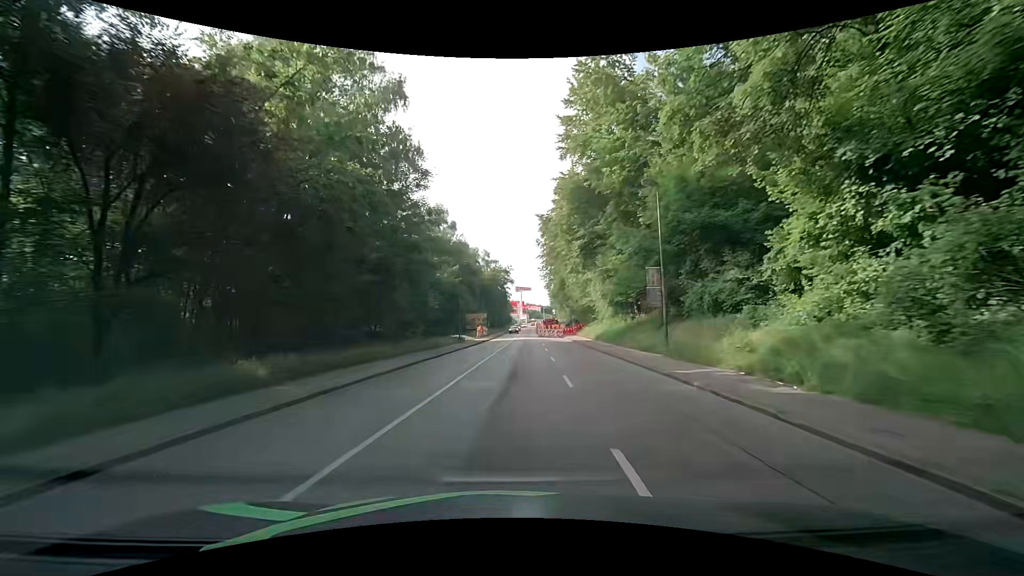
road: tertiary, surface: asphalt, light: Day
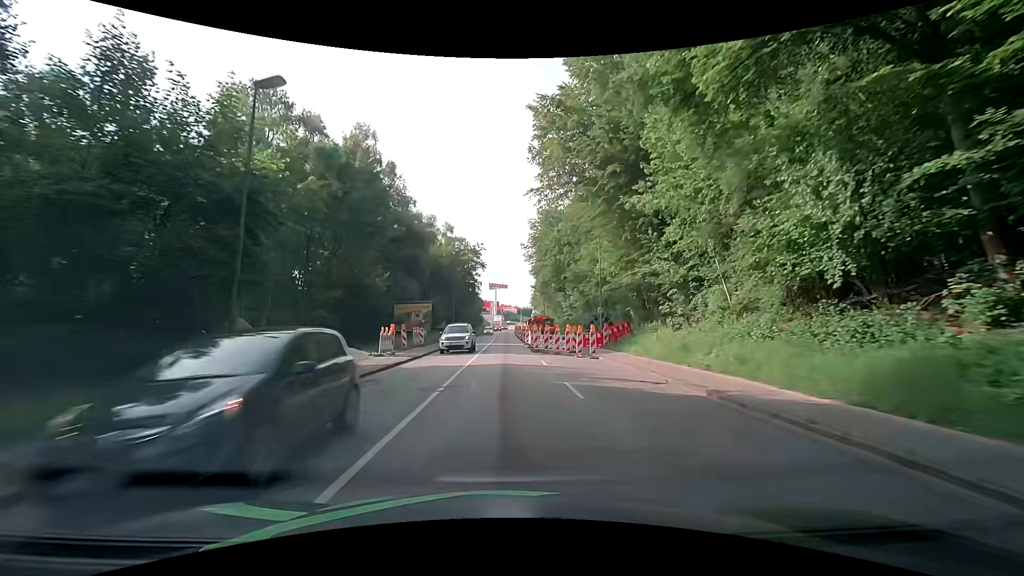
(+1.3, +37.9) m; +4°
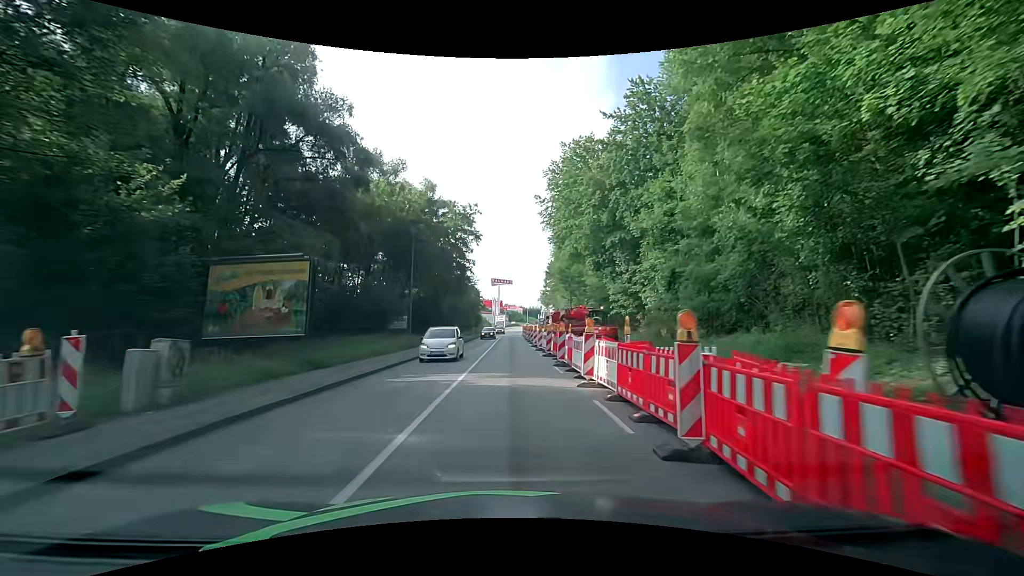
(-0.5, +30.4) m; -1°
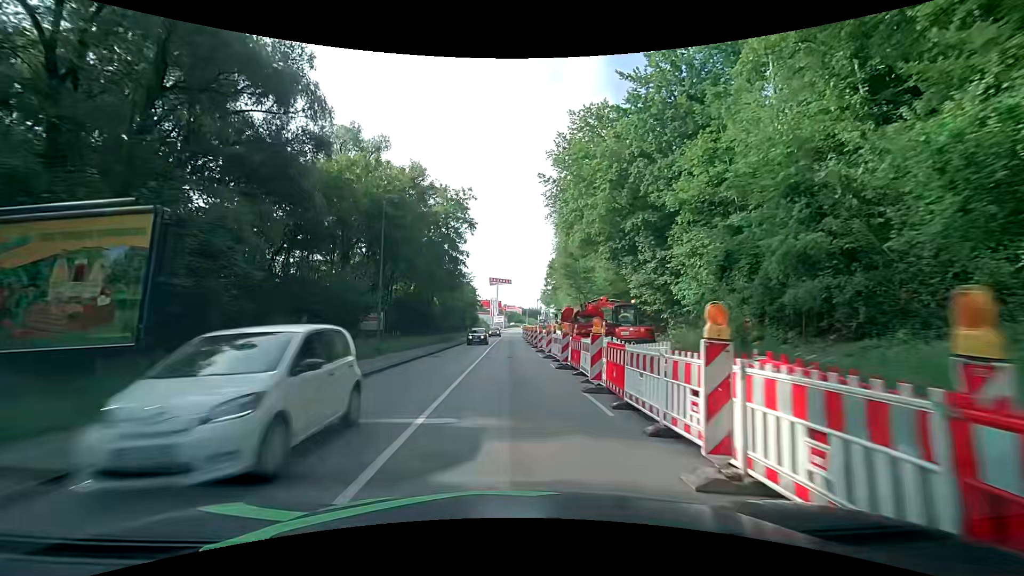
(+0.1, +7.6) m; +1°
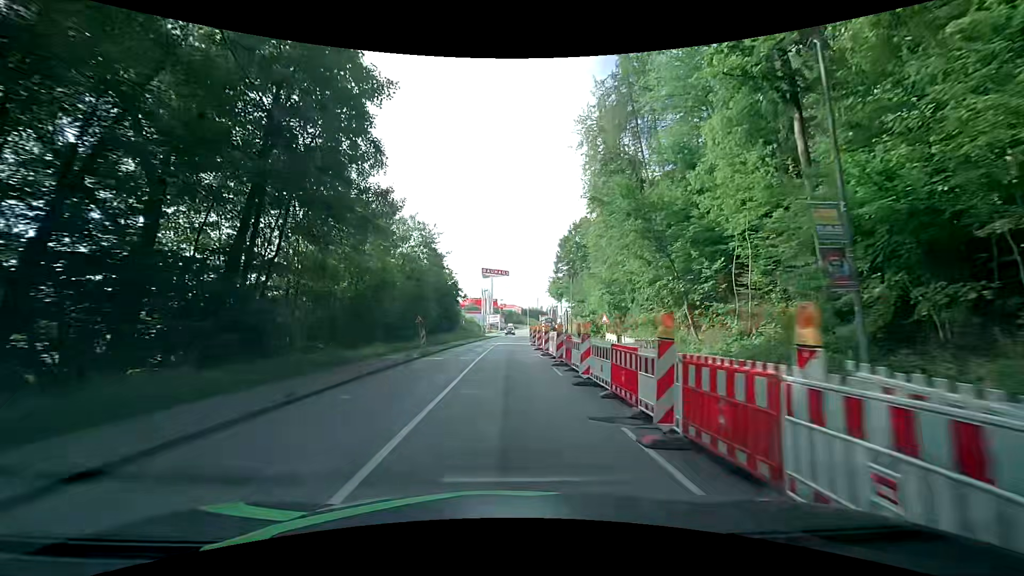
(-0.1, +38.0) m; 0°
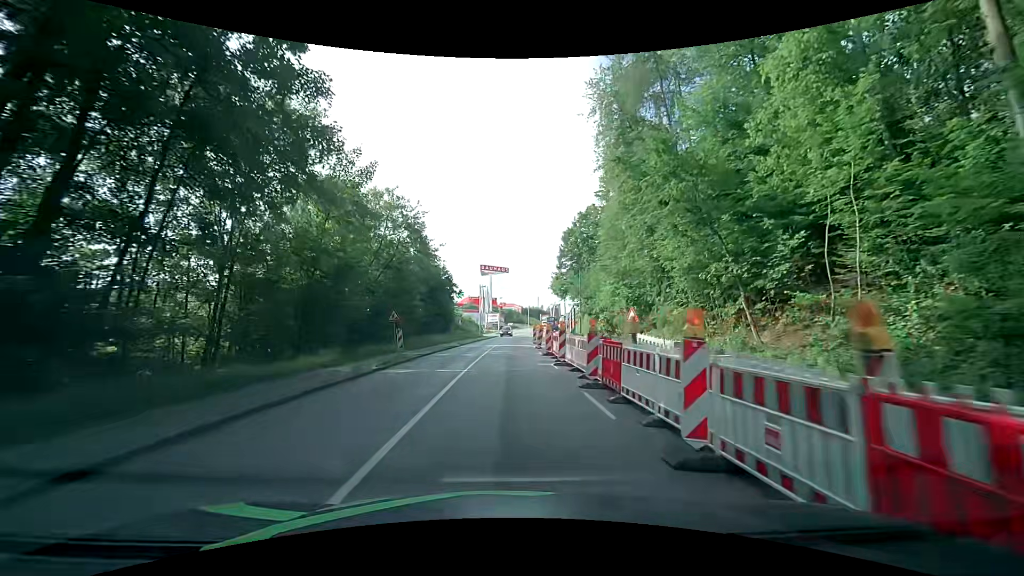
(-0.1, +7.6) m; 0°
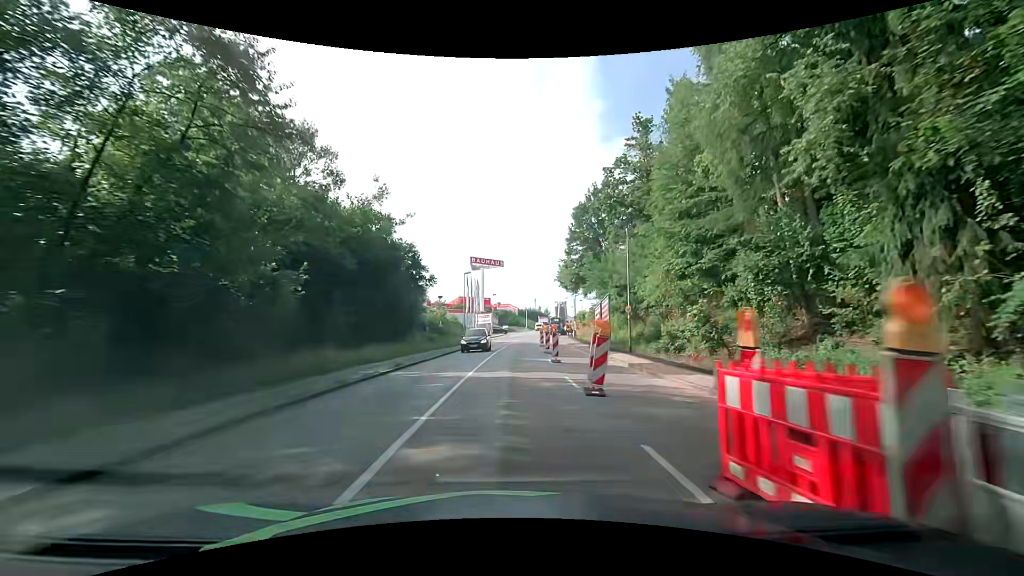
(0.0, +22.8) m; 0°
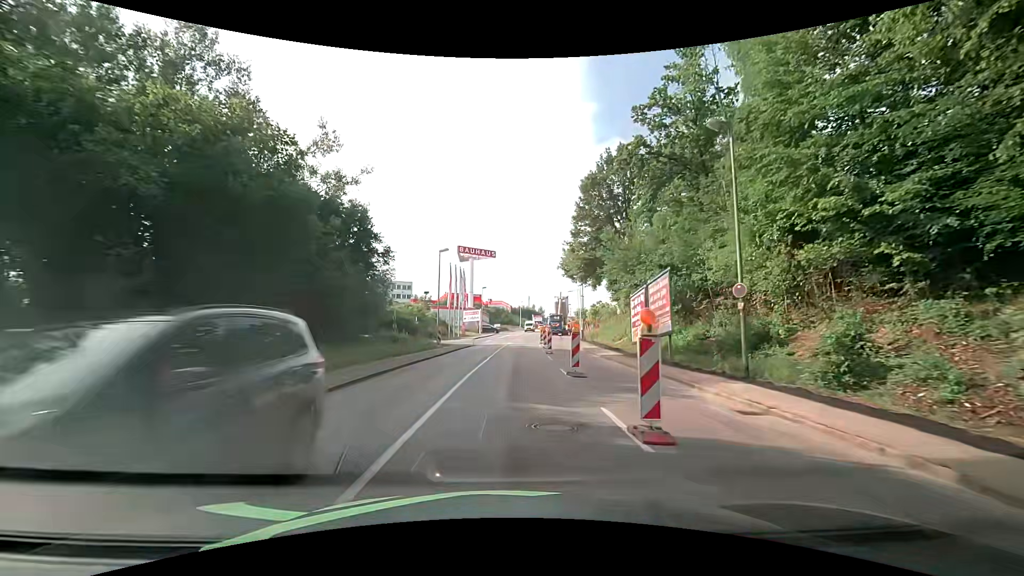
(+0.3, +15.2) m; +2°
(0, +10) (0, +20) (0, +30) (+1, +40) (+1, +50) (+2, +60) (+2, +70) (+3, +80) (+4, +90) (+5, +100) m
